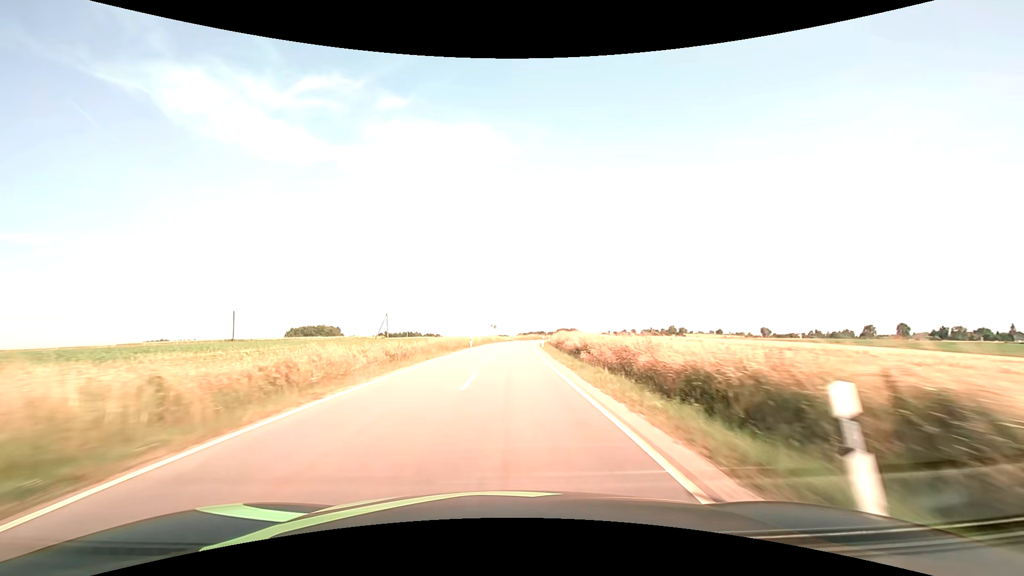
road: tertiary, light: Day
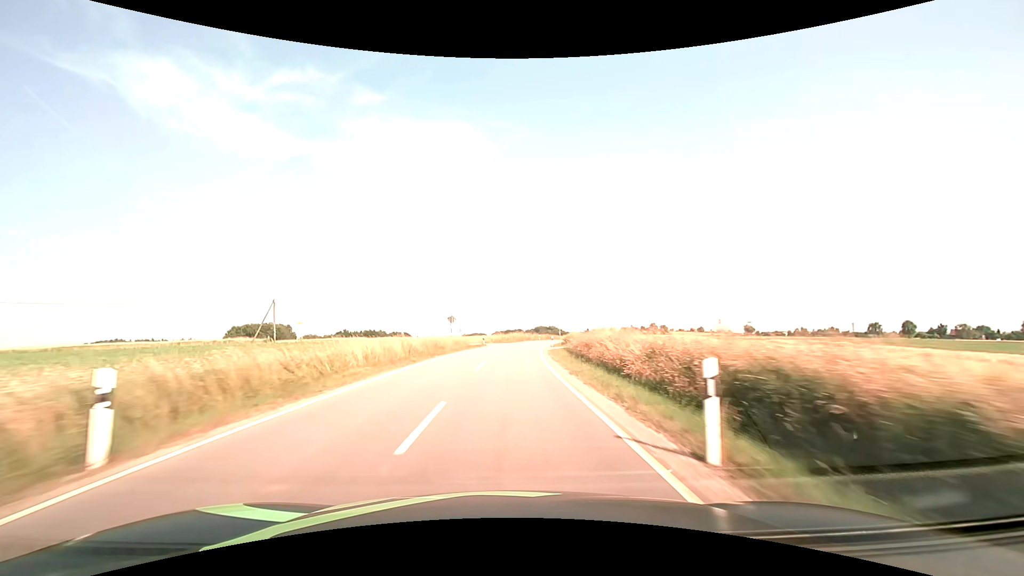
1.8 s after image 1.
(+0.9, +42.4) m; +3°
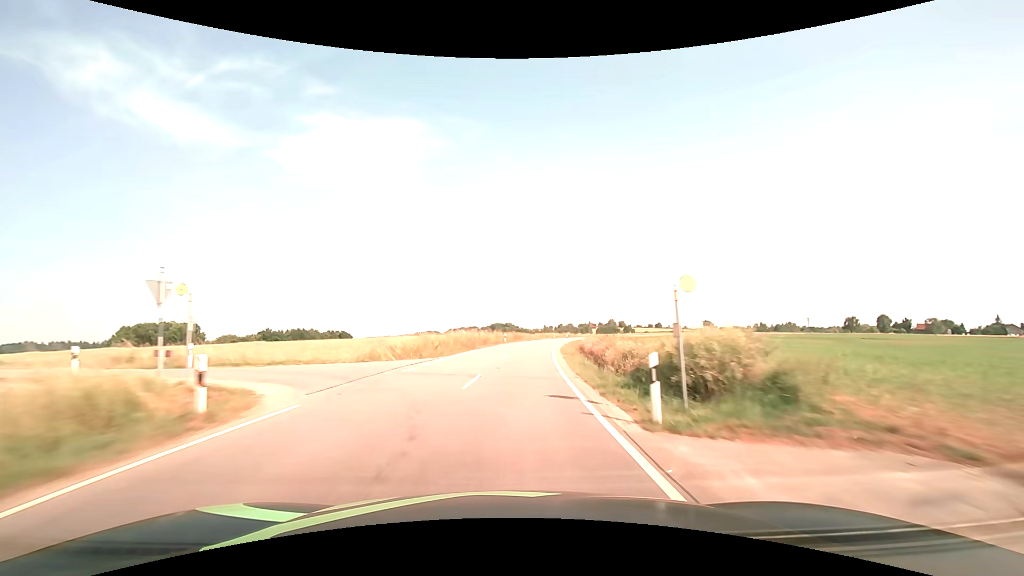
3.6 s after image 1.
(+1.5, +42.6) m; +5°
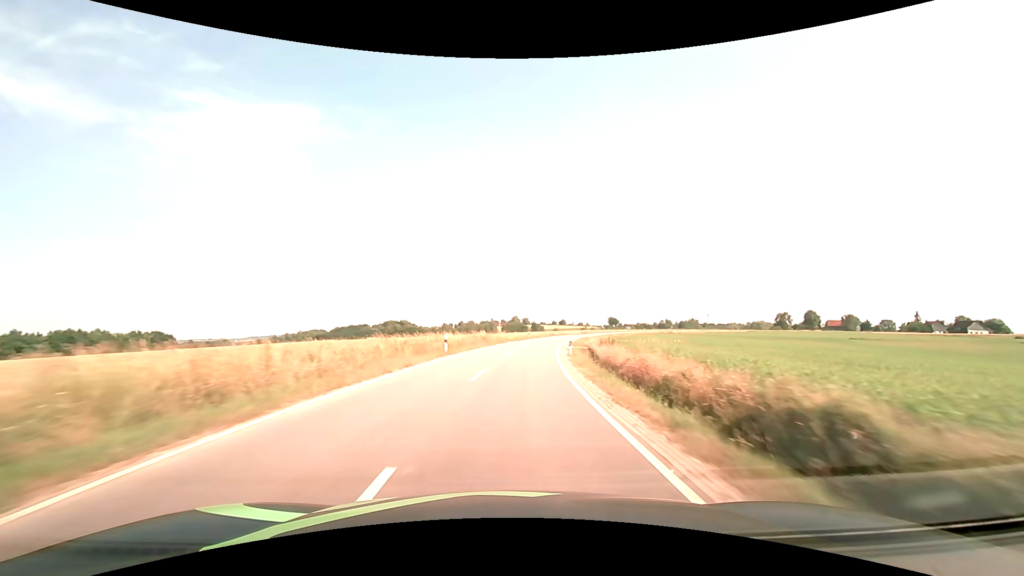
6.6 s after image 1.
(+7.0, +70.7) m; +11°
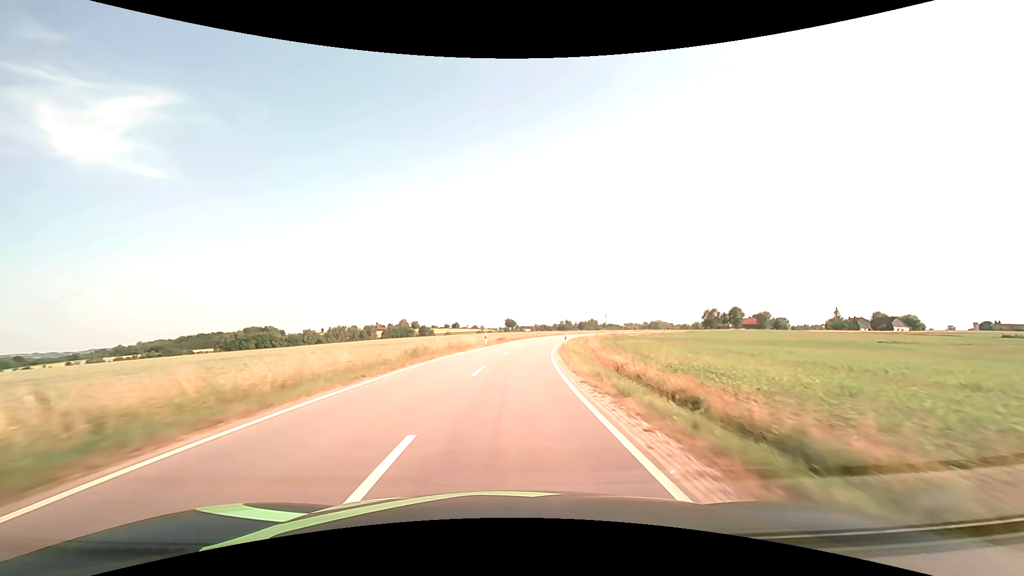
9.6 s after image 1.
(+7.9, +70.7) m; +12°
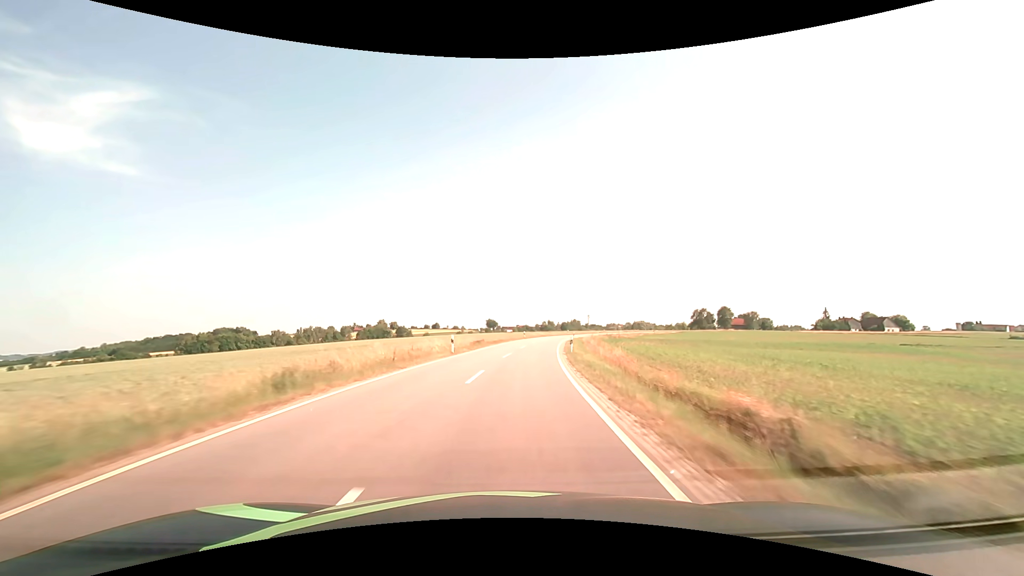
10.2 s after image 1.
(+0.2, +14.2) m; +2°
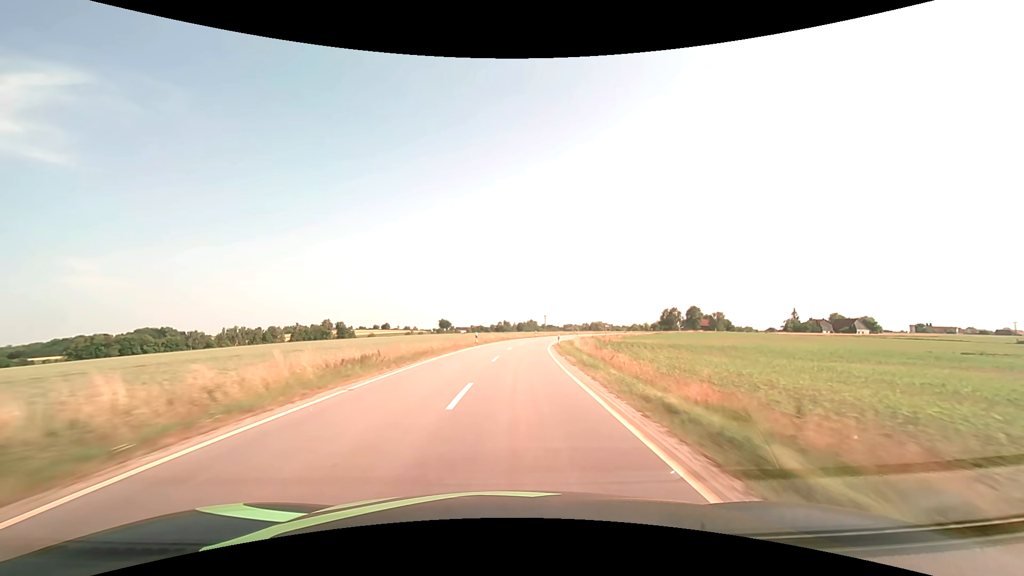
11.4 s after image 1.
(+1.3, +28.4) m; +5°
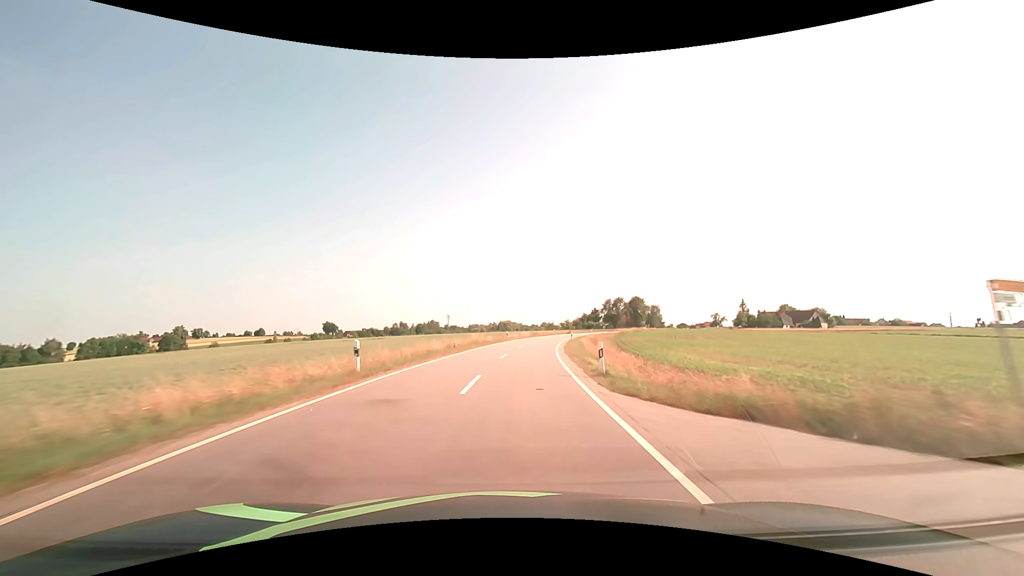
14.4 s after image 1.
(+6.6, +70.5) m; +11°
(0, +10) (+1, +20) (+1, +30) (+2, +40) (+4, +50) (+5, +60) (+7, +70) (+9, +79) (+12, +89) (+15, +99) m
